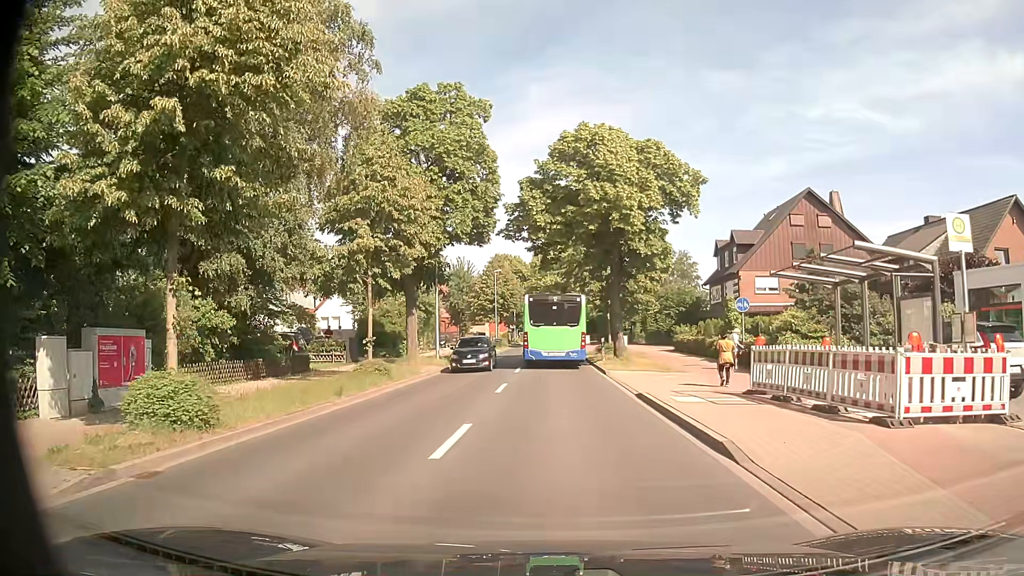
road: secondary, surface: asphalt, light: Day
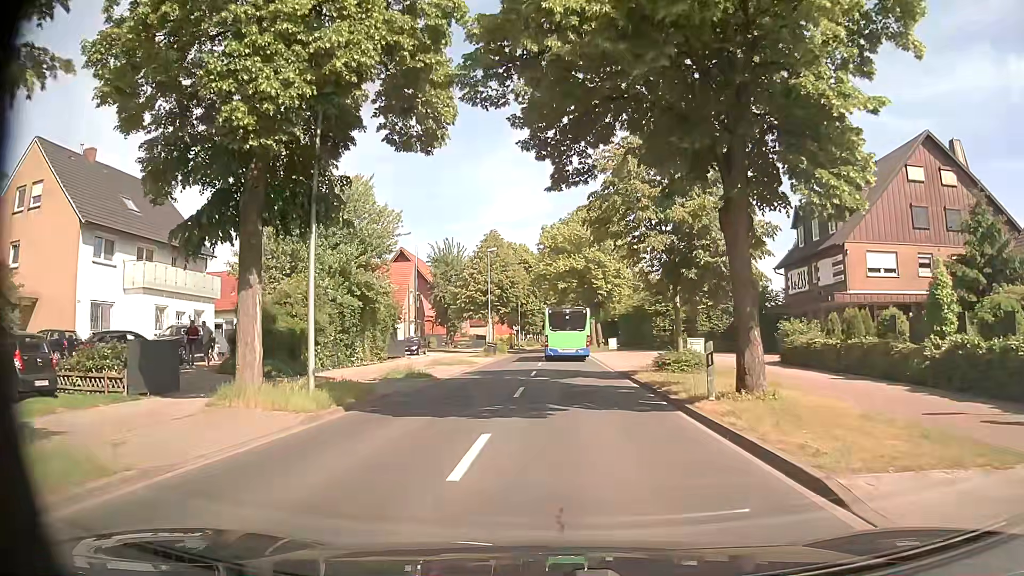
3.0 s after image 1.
(0.0, +19.6) m; 0°
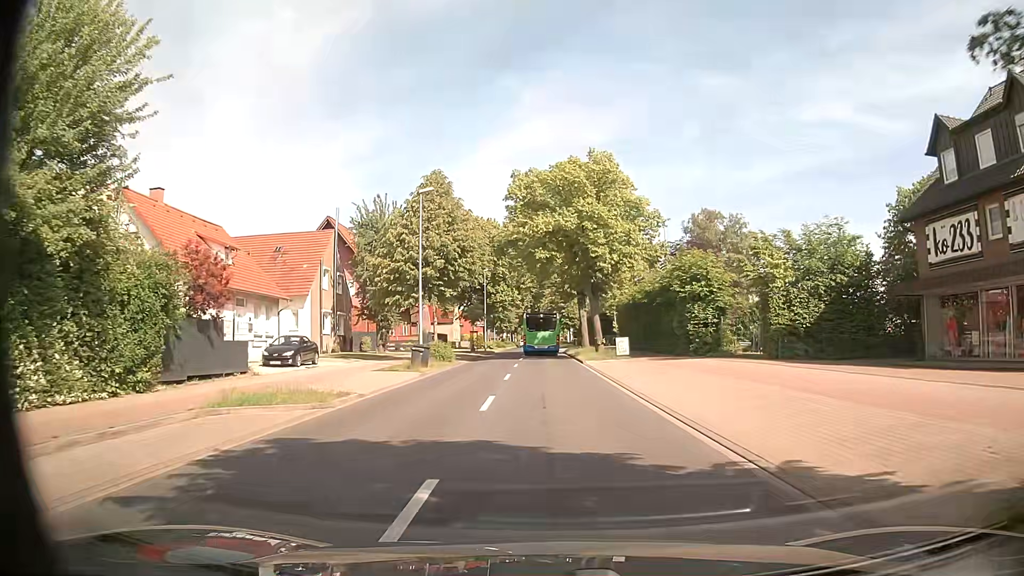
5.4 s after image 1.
(+0.2, +21.3) m; +1°
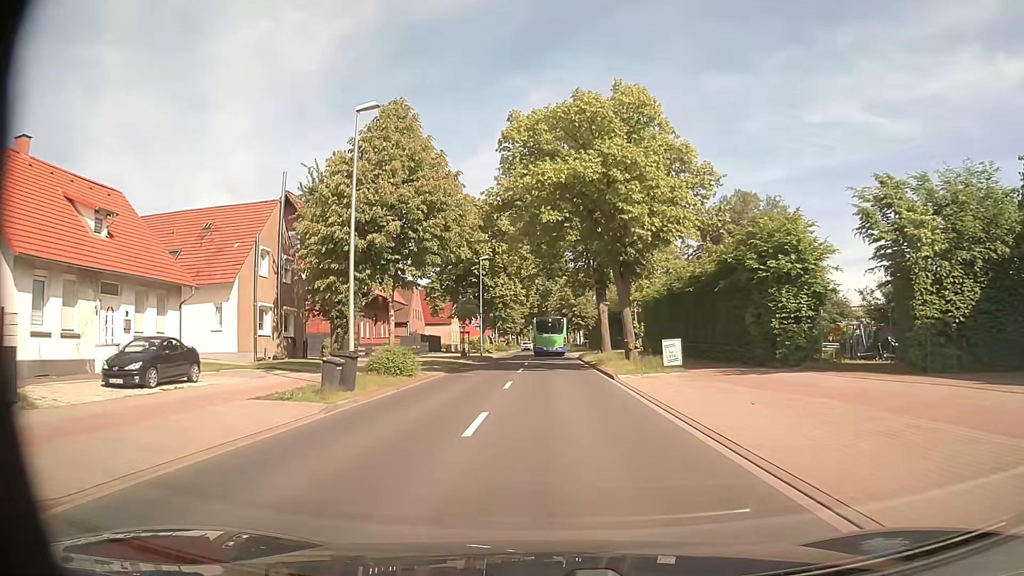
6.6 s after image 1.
(+0.1, +12.3) m; 0°
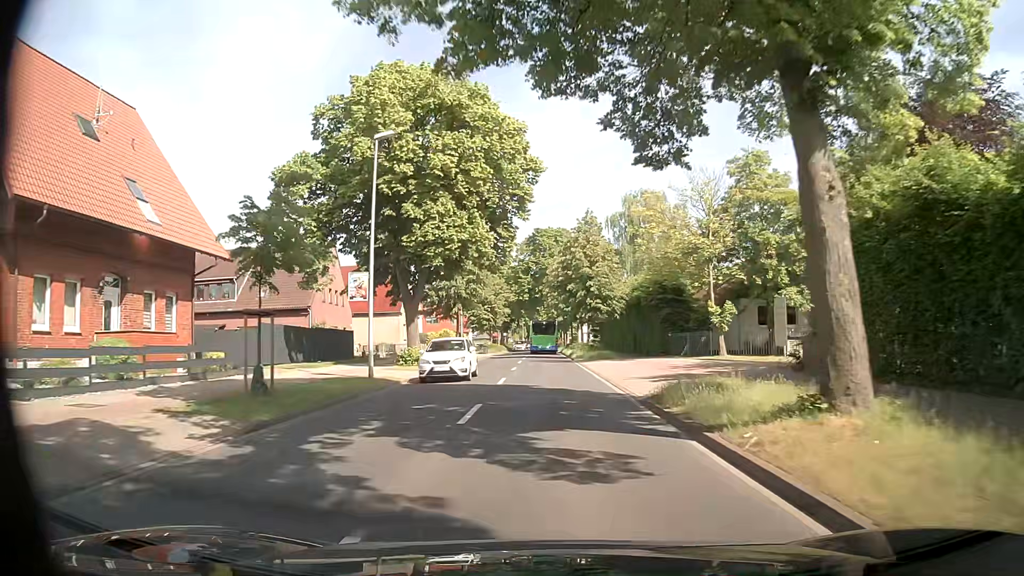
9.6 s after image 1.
(-0.1, +34.8) m; 0°
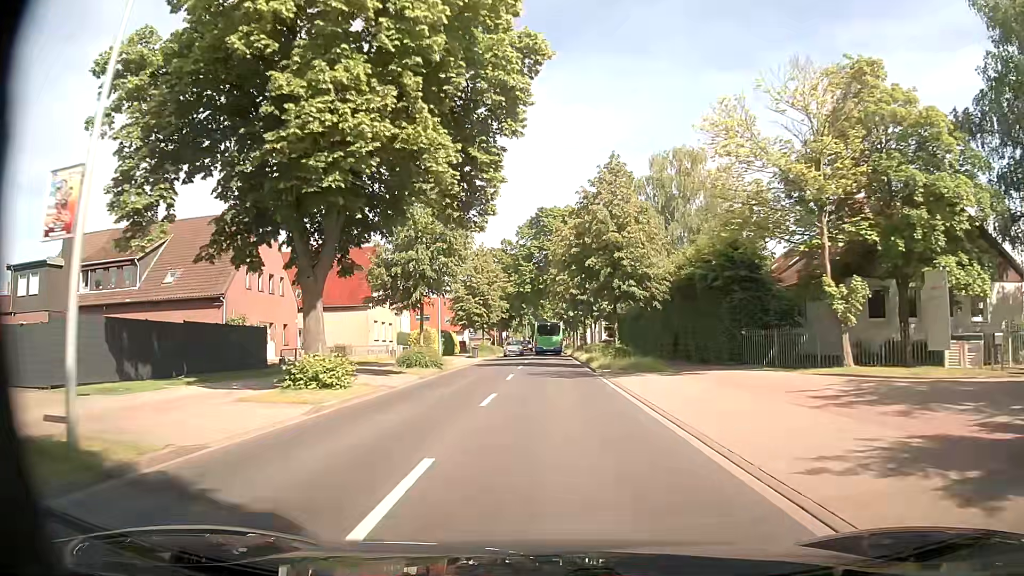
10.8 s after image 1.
(-0.2, +15.2) m; -1°
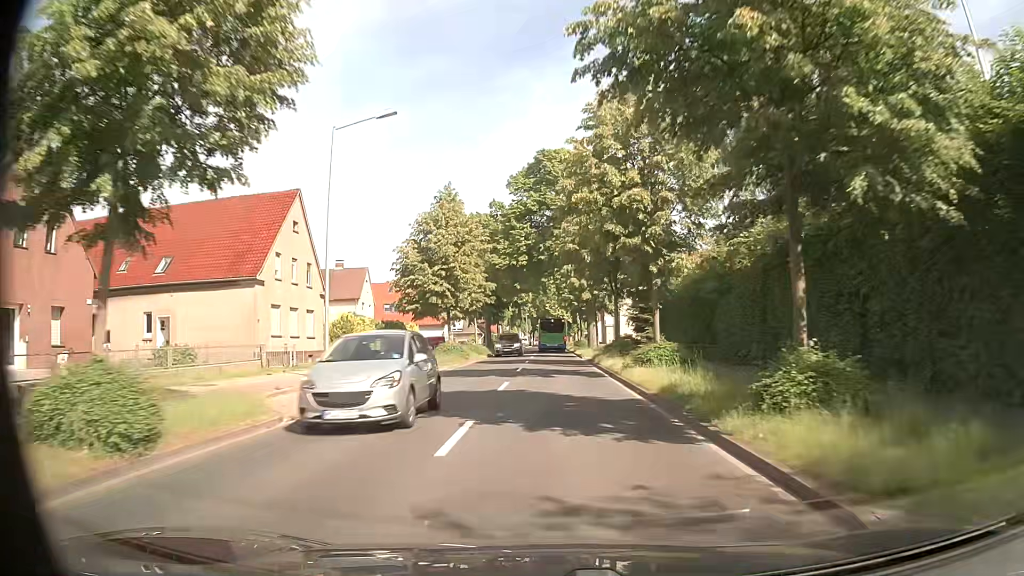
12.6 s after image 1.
(0.0, +23.9) m; 0°
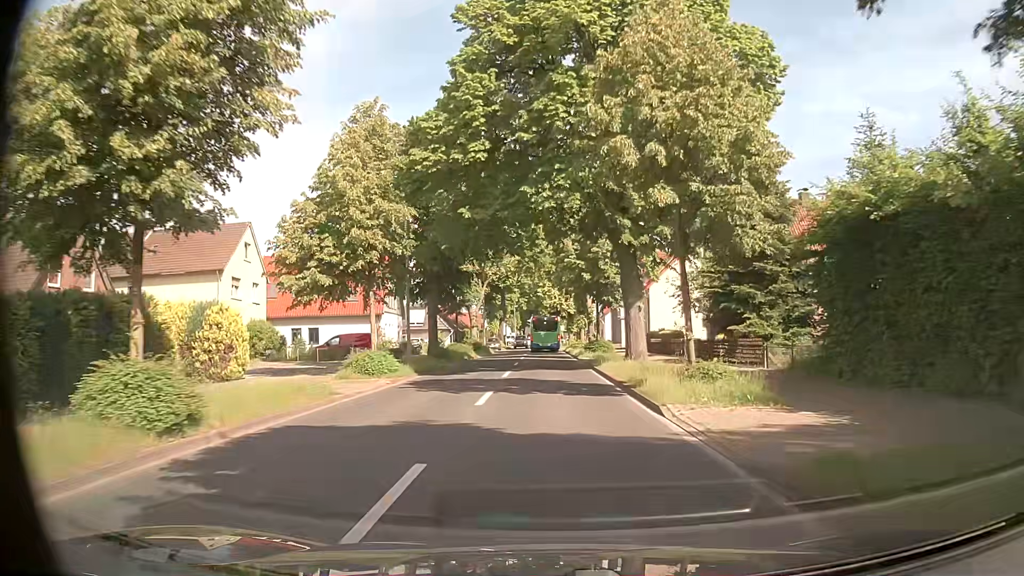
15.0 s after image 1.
(+0.2, +30.7) m; 0°
